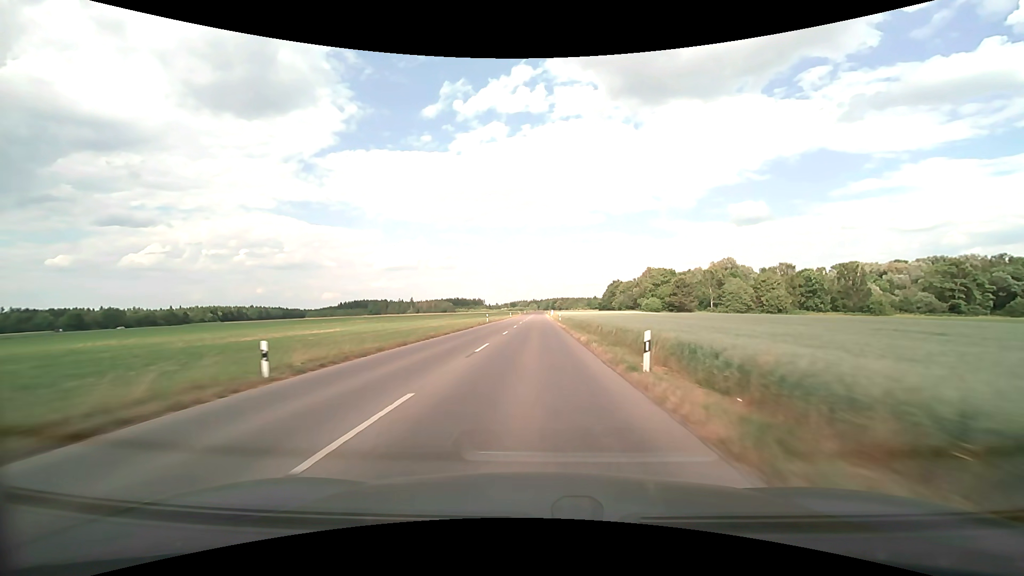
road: tertiary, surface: asphalt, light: Day
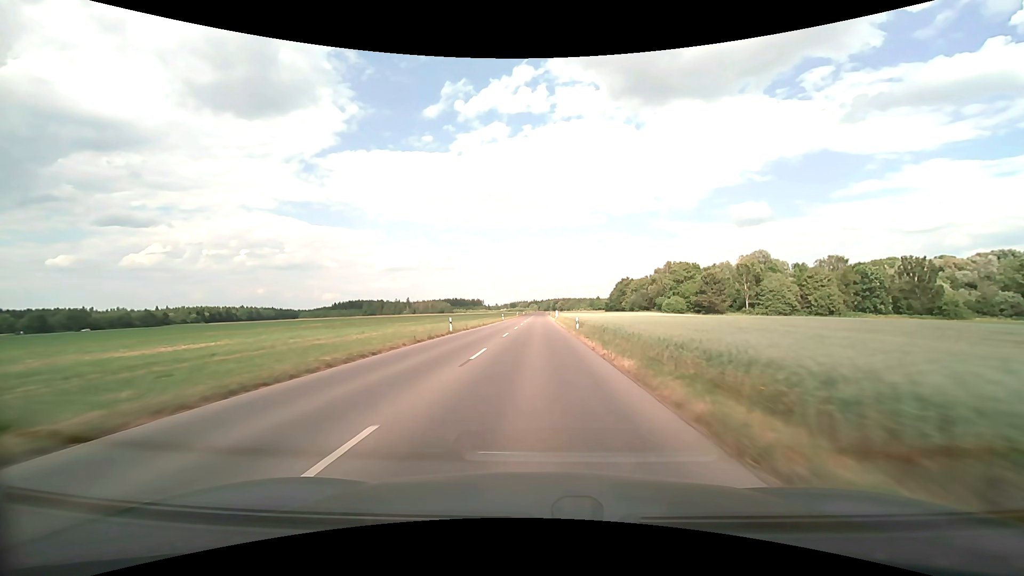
(0.0, +26.5) m; 0°
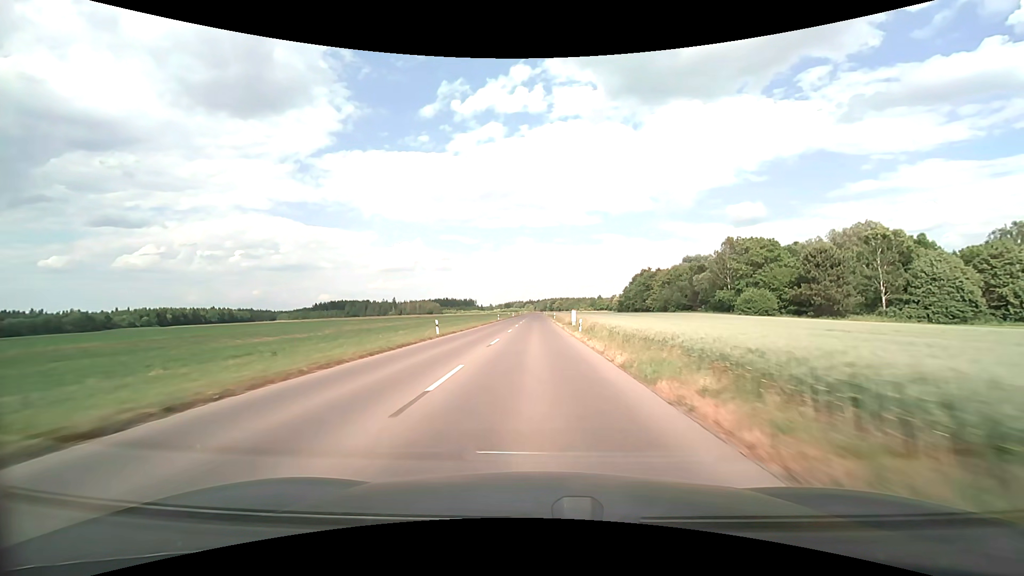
(+0.2, +54.1) m; 0°
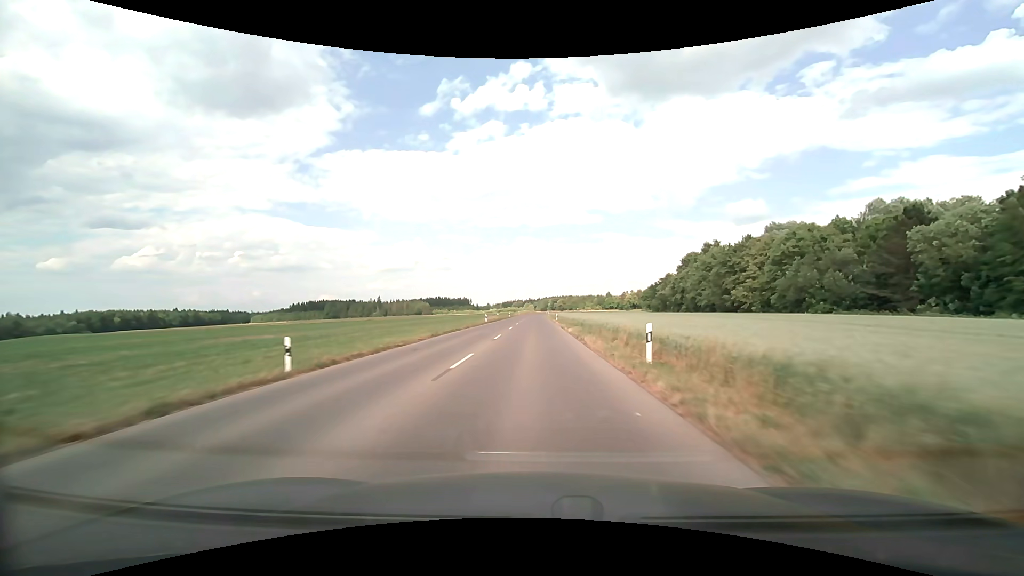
(+0.1, +69.3) m; 0°
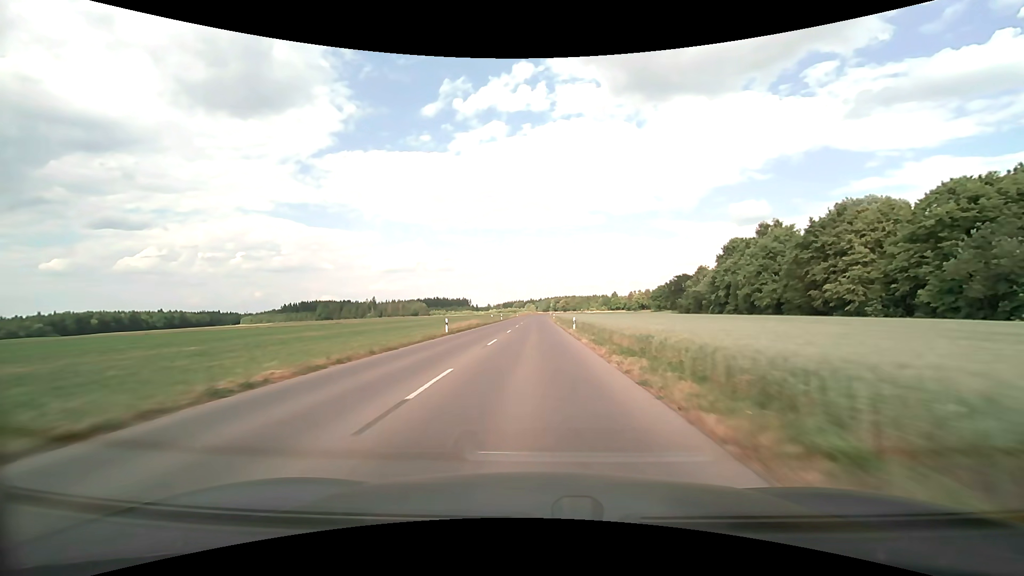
(0.0, +27.9) m; 0°
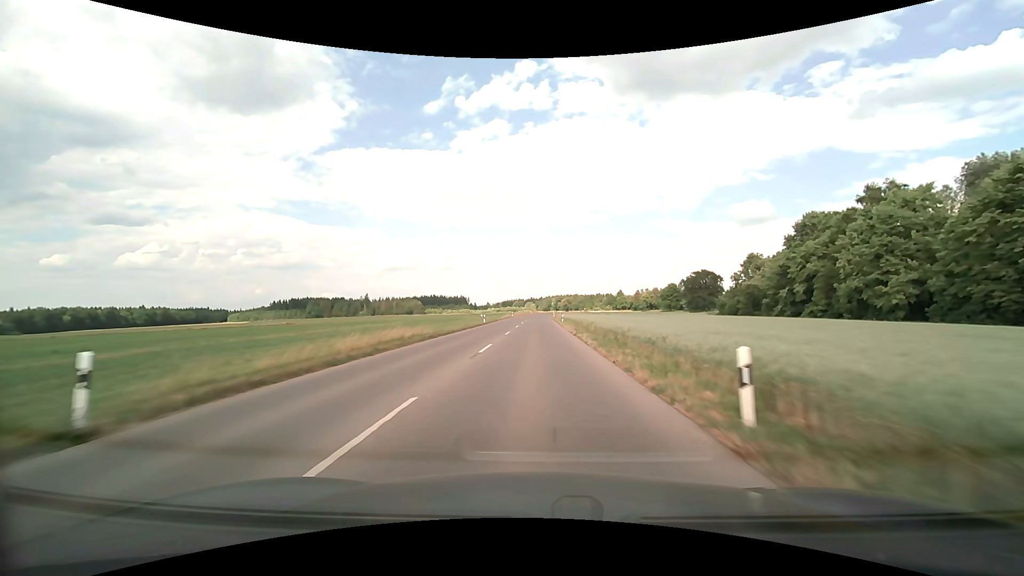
(-0.1, +28.0) m; 0°
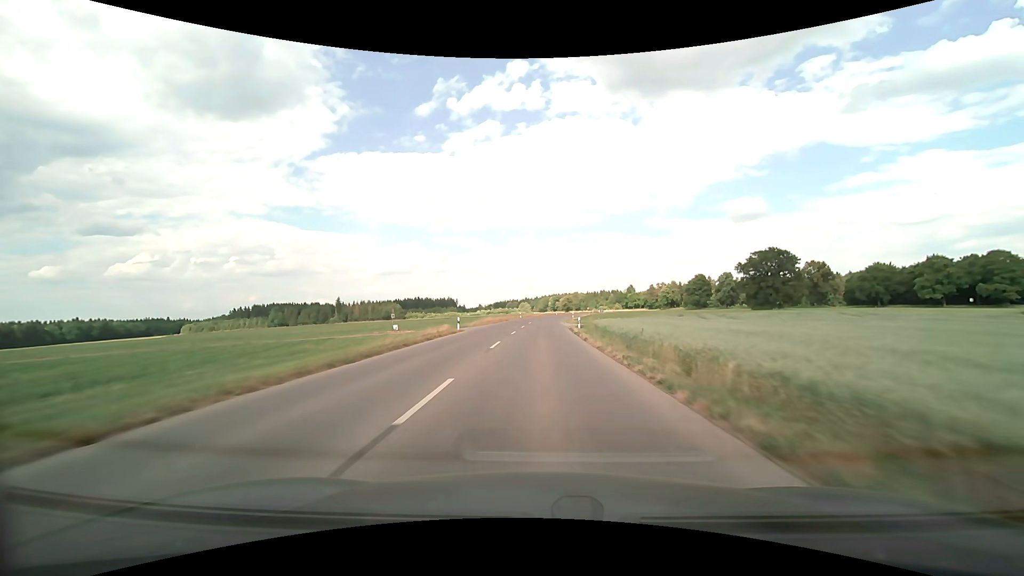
(+0.2, +70.5) m; +1°
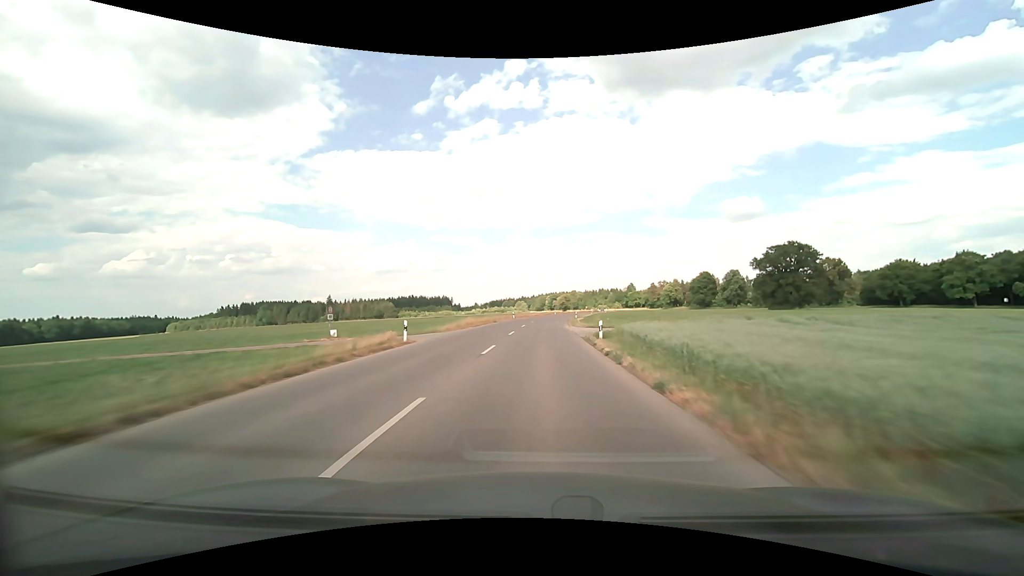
(0.0, +14.1) m; 0°
(0, +10) (0, +20) (0, +30) (+1, +40) (+1, +50) (+2, +60) (+3, +70) (+4, +80) (+5, +90) (+6, +100) m
